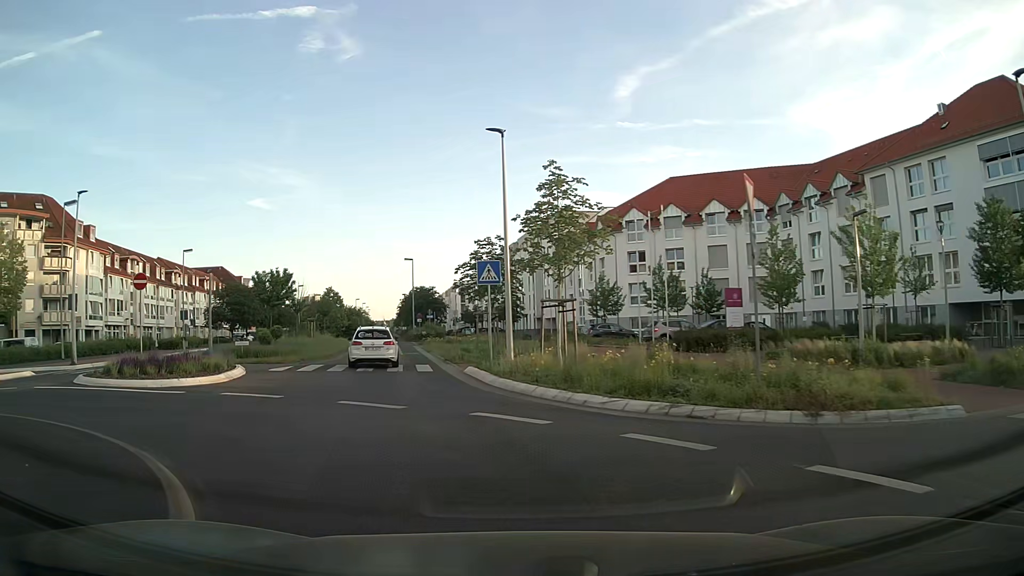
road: secondary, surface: asphalt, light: Day
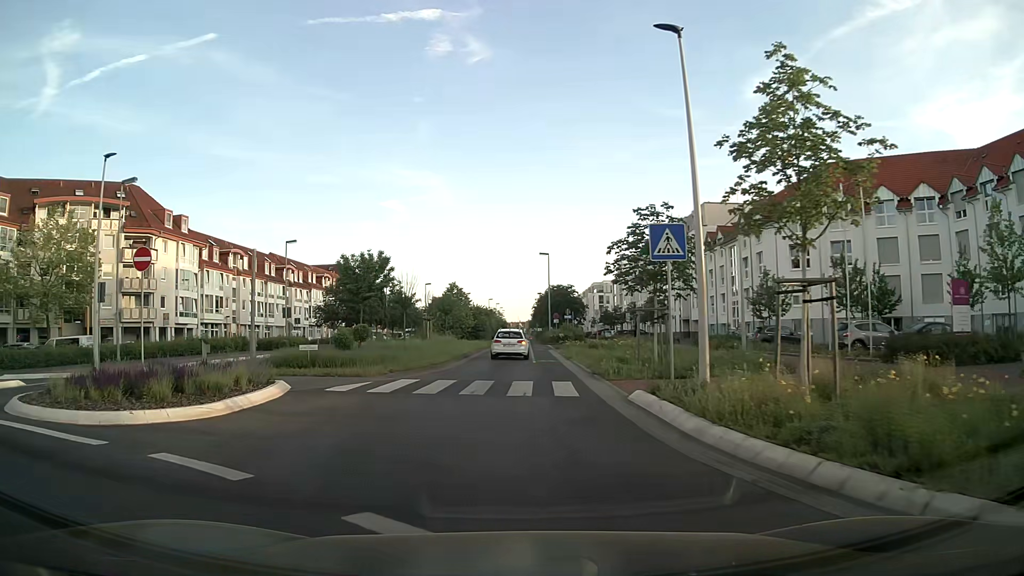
(-0.9, +8.0) m; -11°
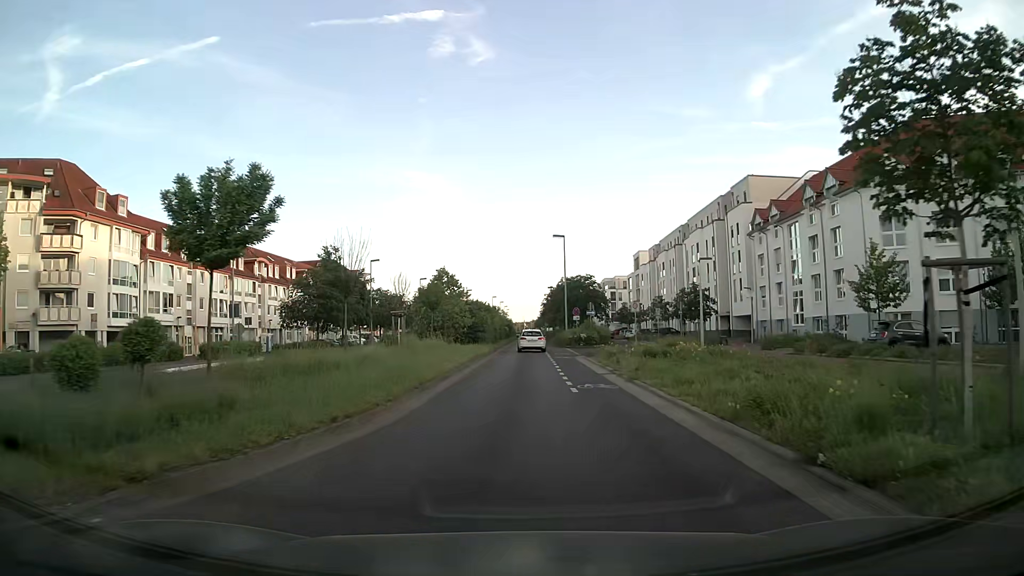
(-0.6, +14.7) m; 0°
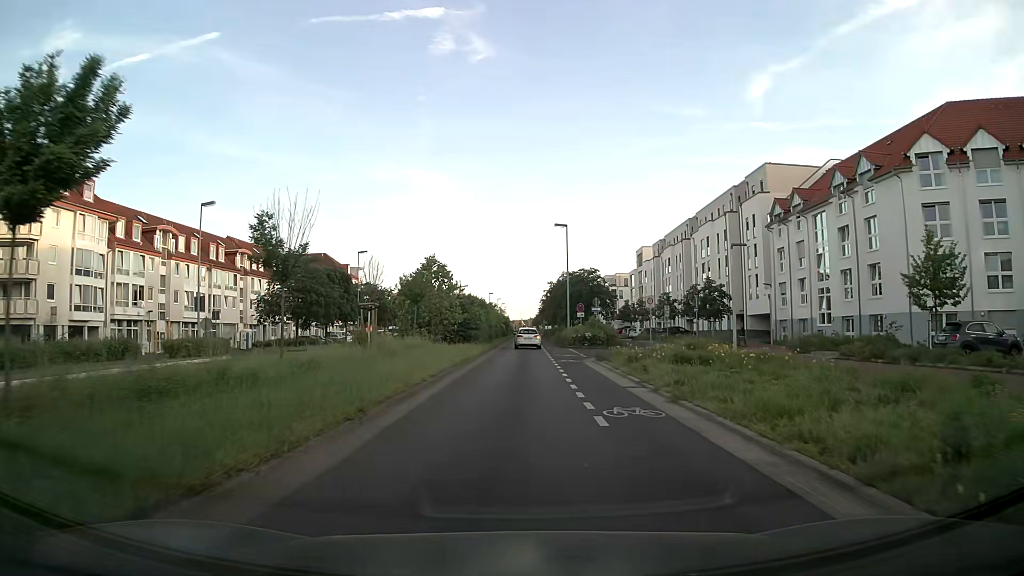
(-0.1, +5.6) m; 0°
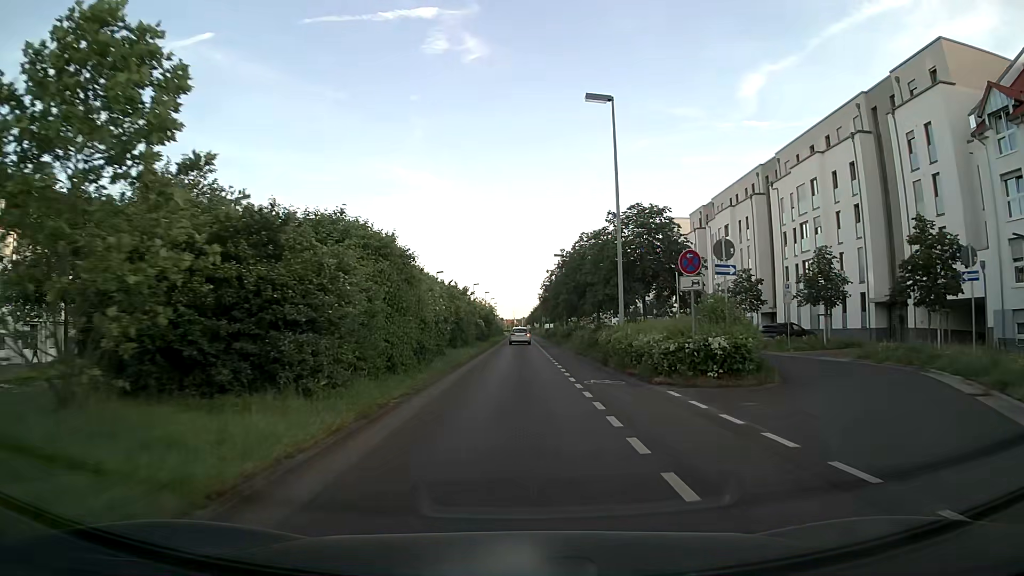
(+0.2, +32.7) m; +1°
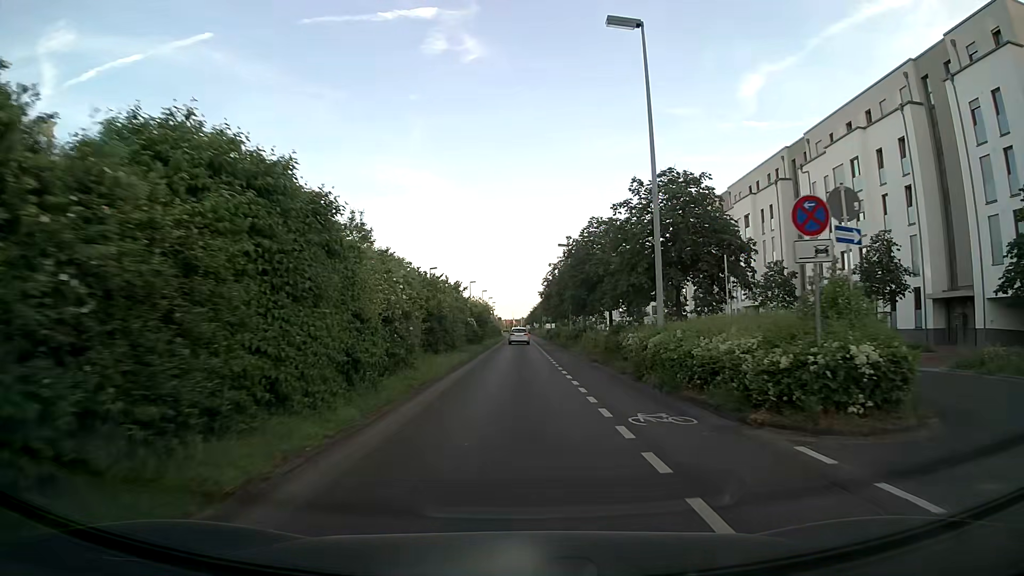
(0.0, +7.0) m; 0°
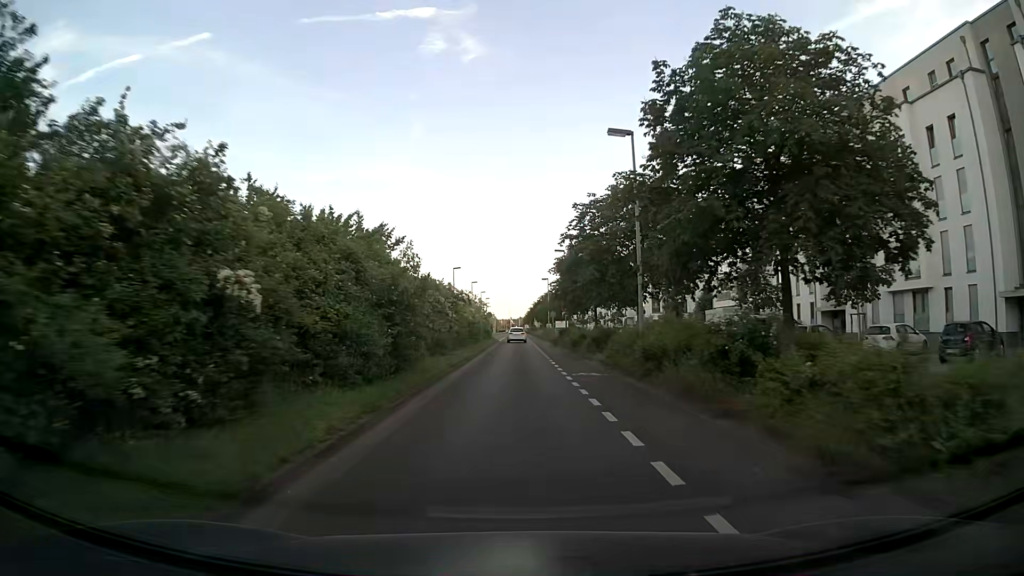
(0.0, +28.8) m; 0°
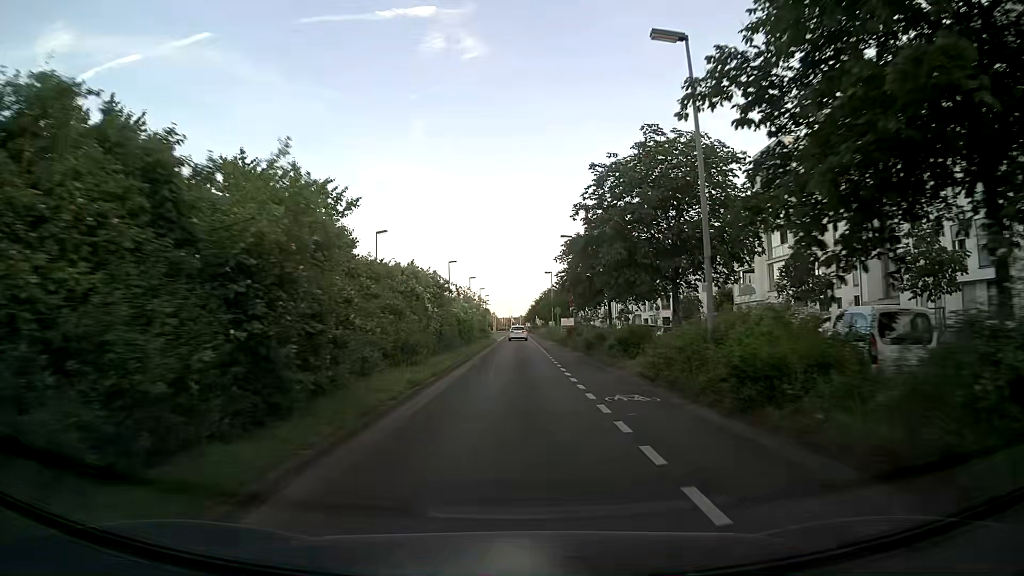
(0.0, +7.3) m; 0°
(0, +10) (0, +20) (0, +30) (0, +40) (0, +50) (0, +60) (0, +70) (0, +80) (0, +90) (0, +100) m
